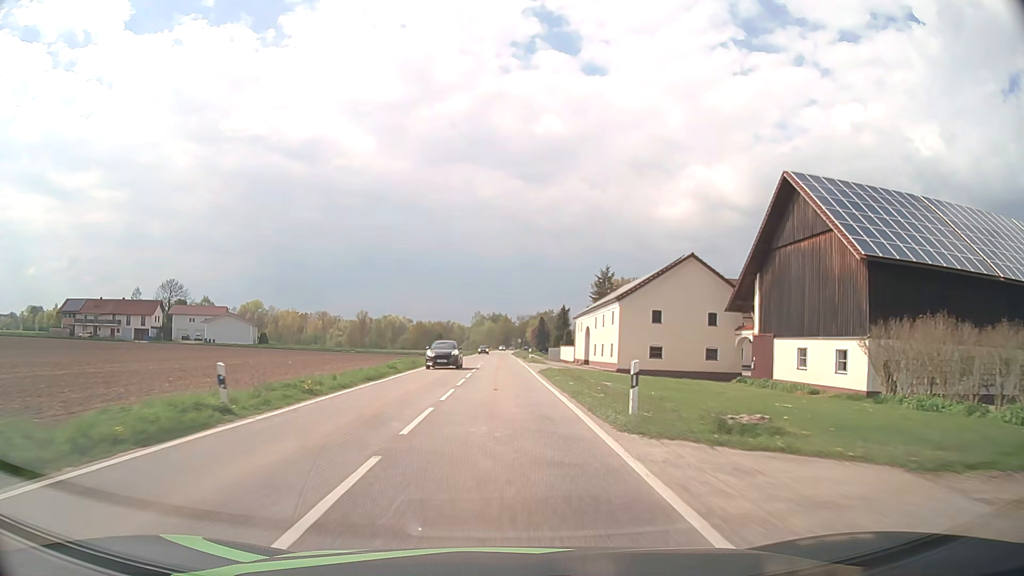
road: tertiary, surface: asphalt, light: Day
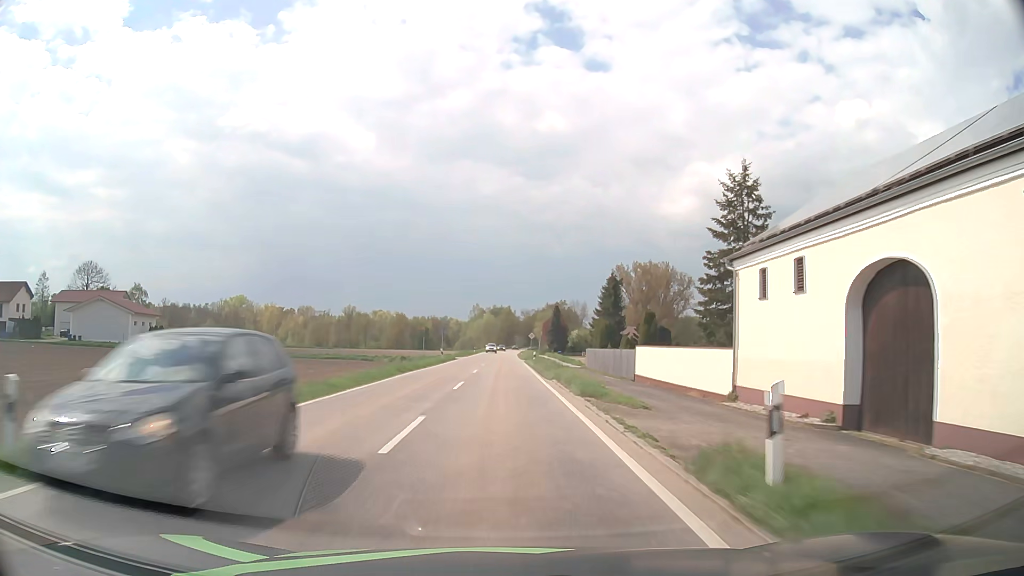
(-0.2, +49.7) m; 0°
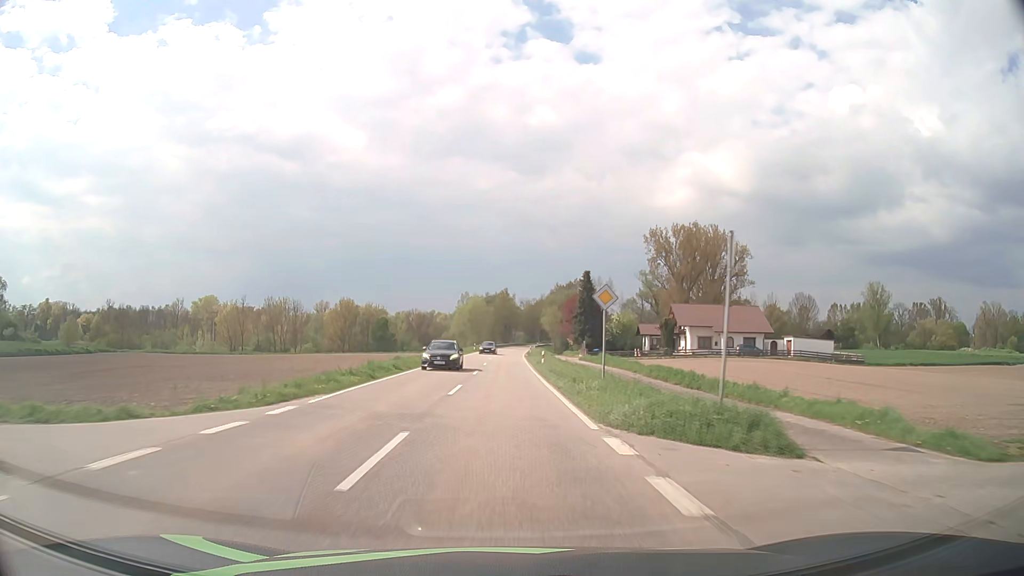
(+0.1, +62.3) m; 0°
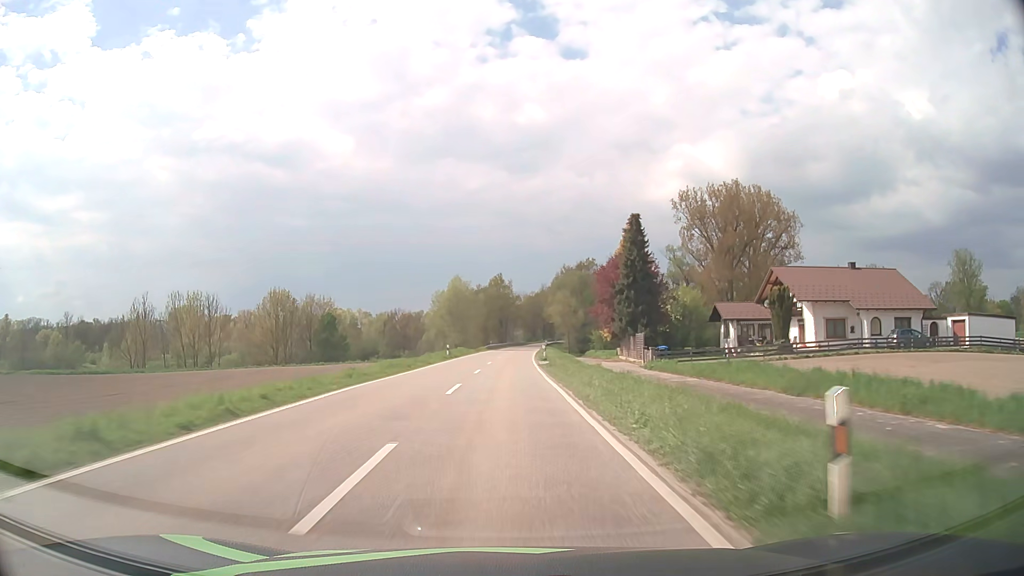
(+0.1, +37.5) m; 0°
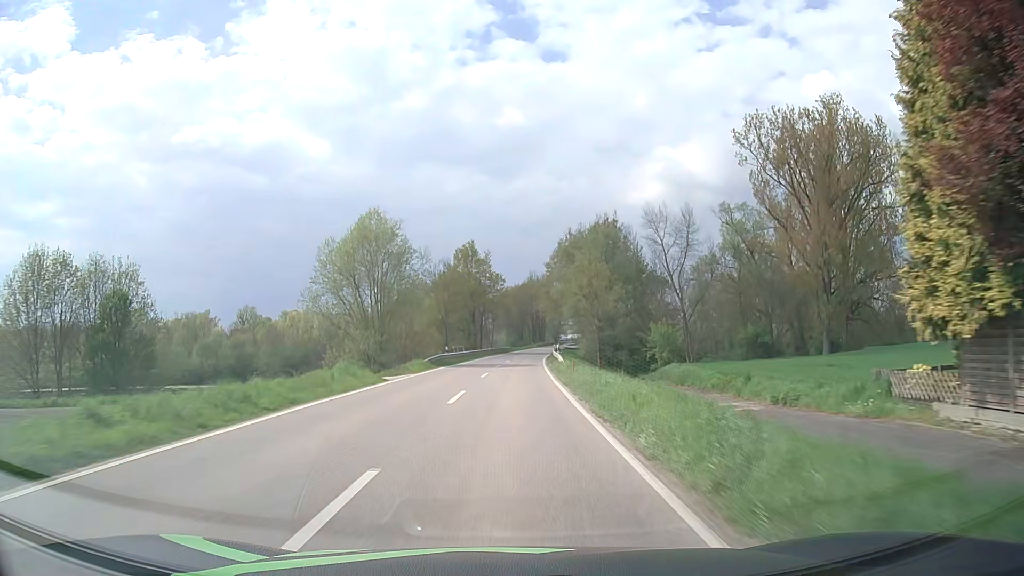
(+0.5, +50.0) m; +2°
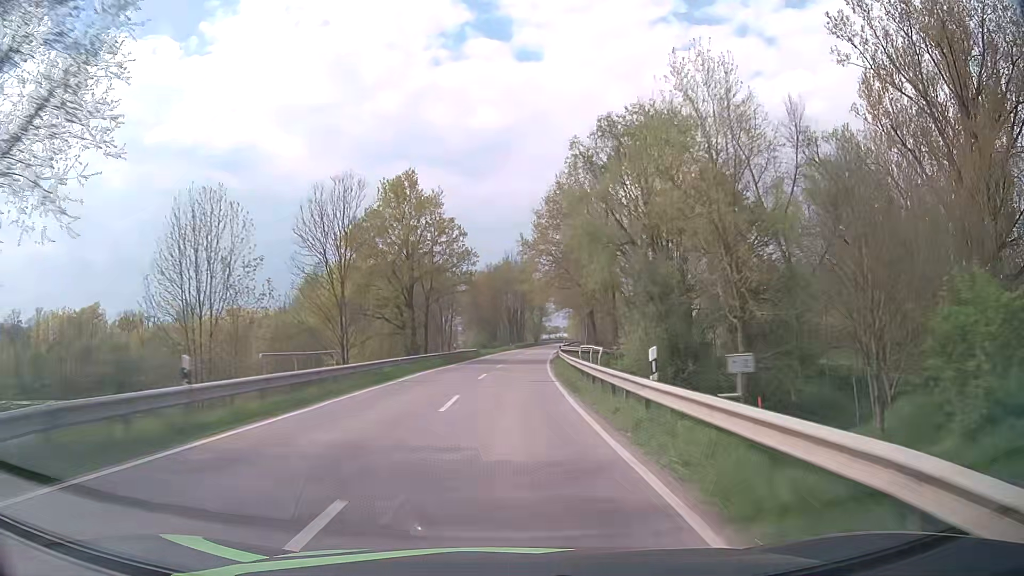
(+0.7, +37.4) m; +2°
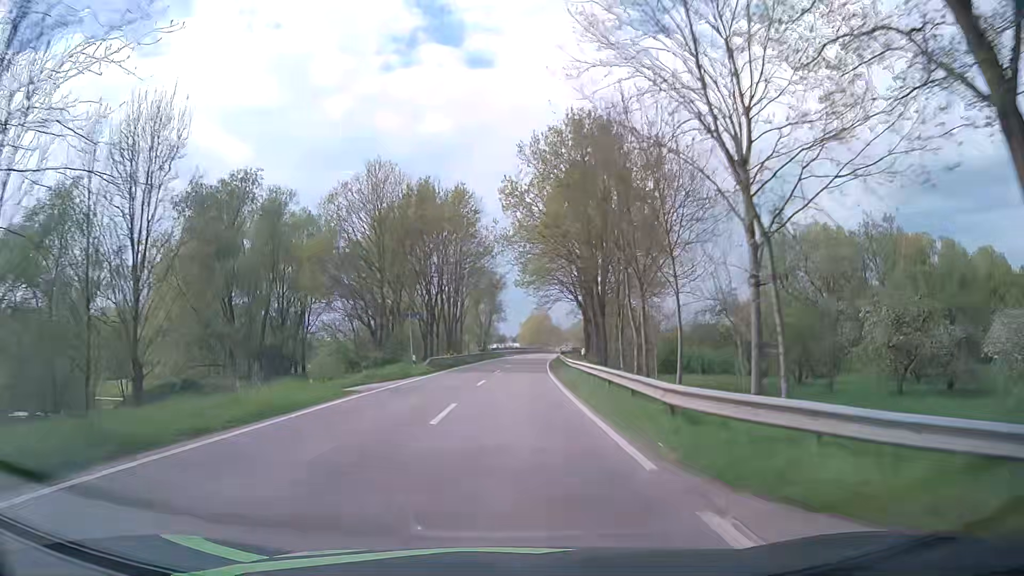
(+2.4, +62.2) m; +5°
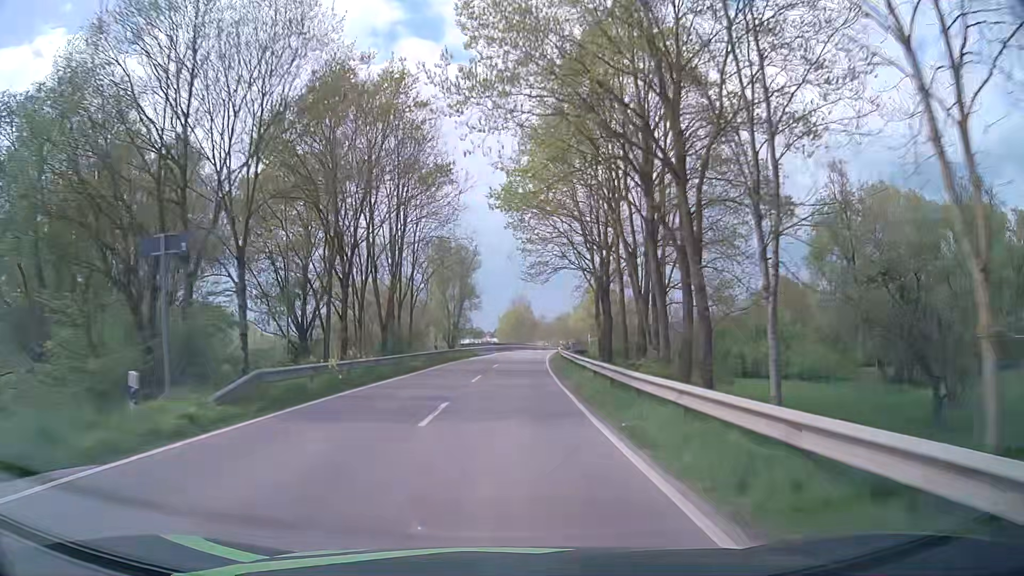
(+0.4, +24.9) m; +2°
(0, +10) (0, +20) (0, +30) (+1, +40) (+1, +50) (+2, +60) (+3, +70) (+3, +80) (+4, +90) (+6, +100) m
